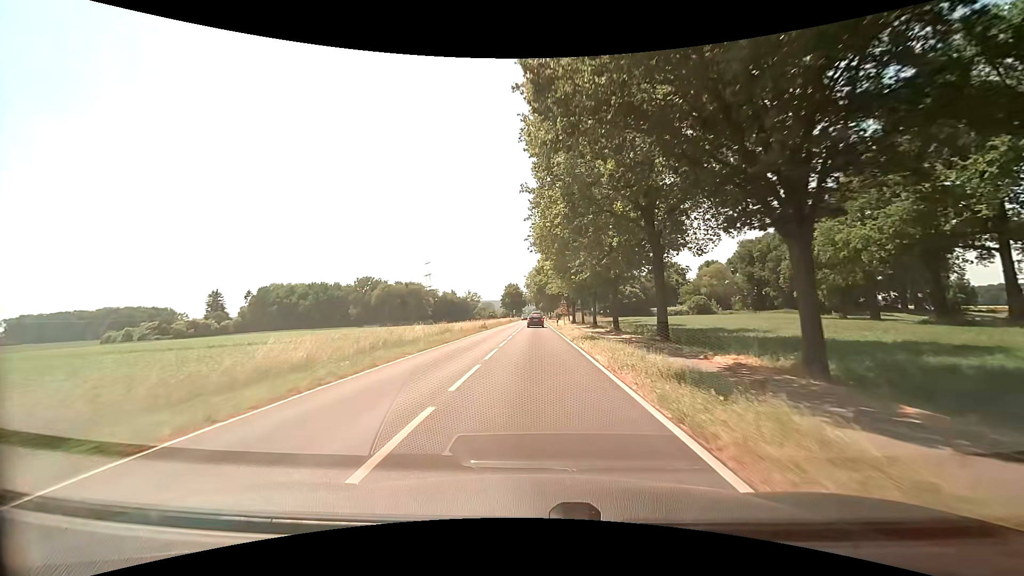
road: secondary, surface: asphalt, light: Day
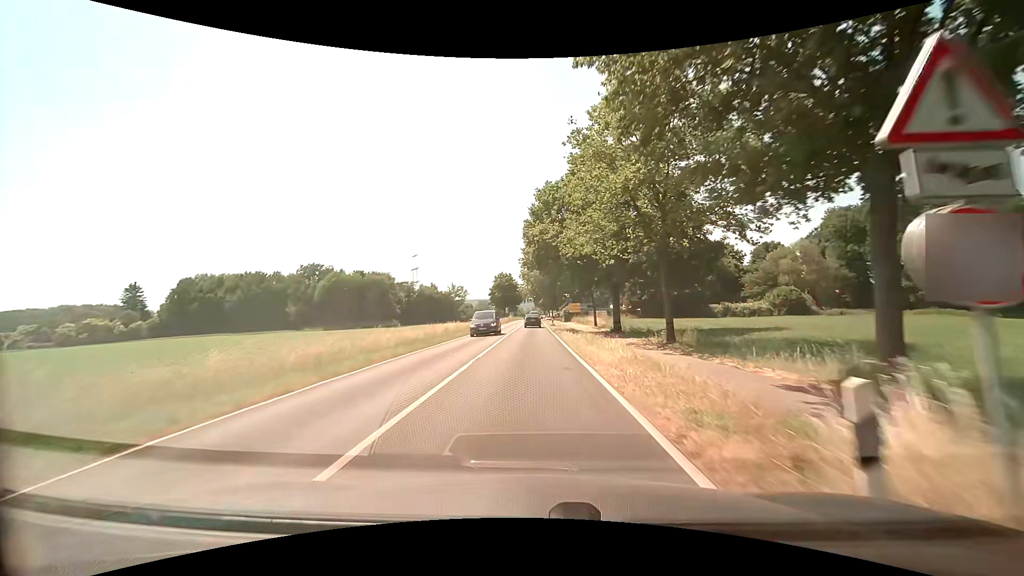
(+0.1, +47.9) m; 0°
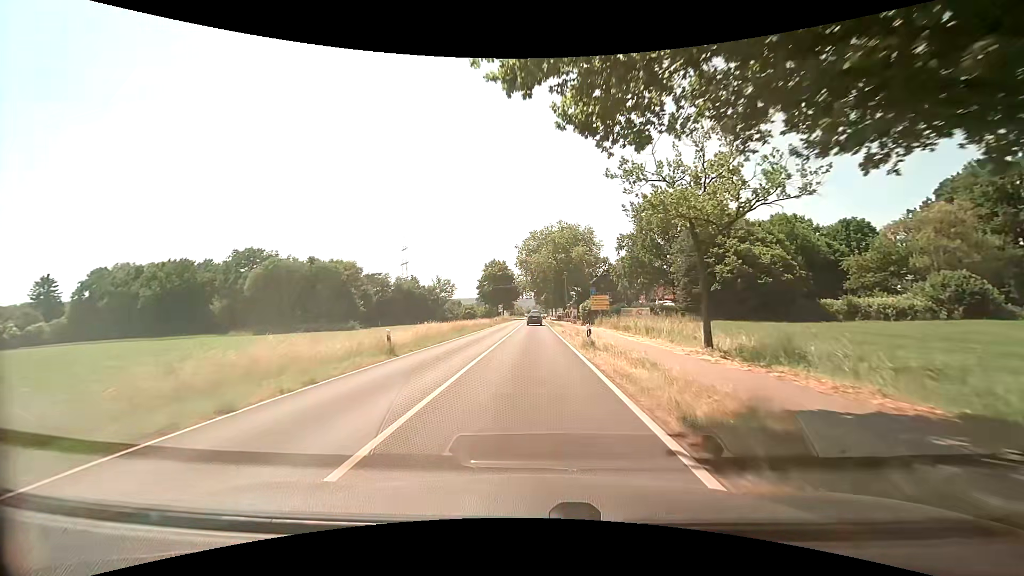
(-0.1, +34.6) m; 0°
(0, +10) (0, +20) (0, +30) (0, +40) (0, +50) (0, +60) (0, +70) (0, +80) (0, +90) (0, +100) m
